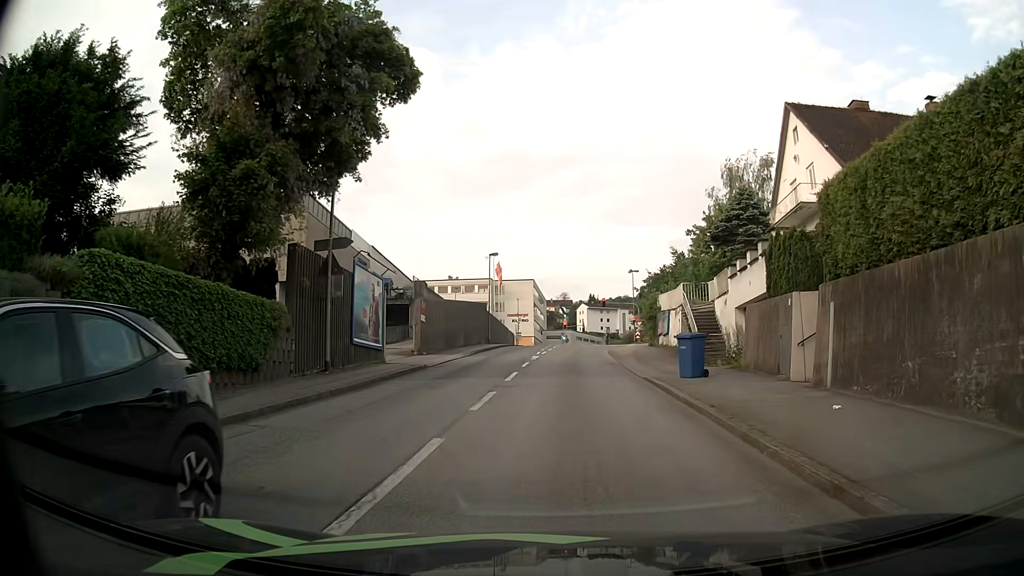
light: Day
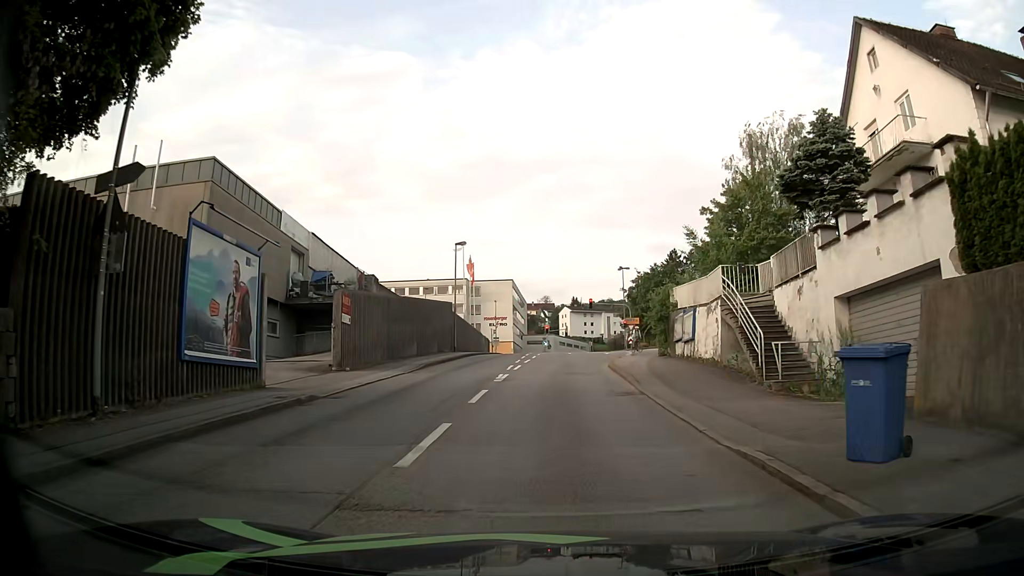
(+0.1, +10.6) m; +1°
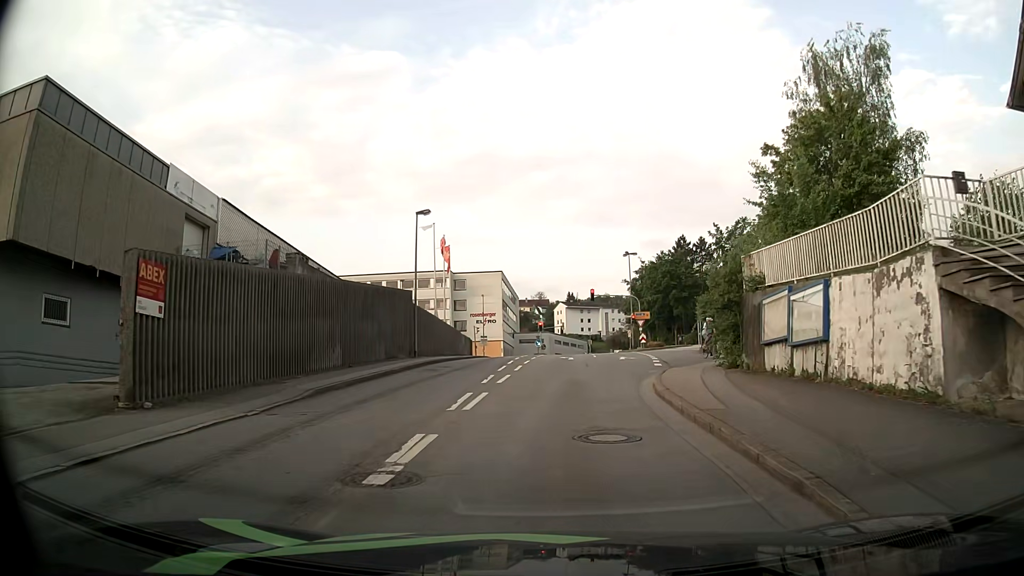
(+0.1, +12.7) m; +1°
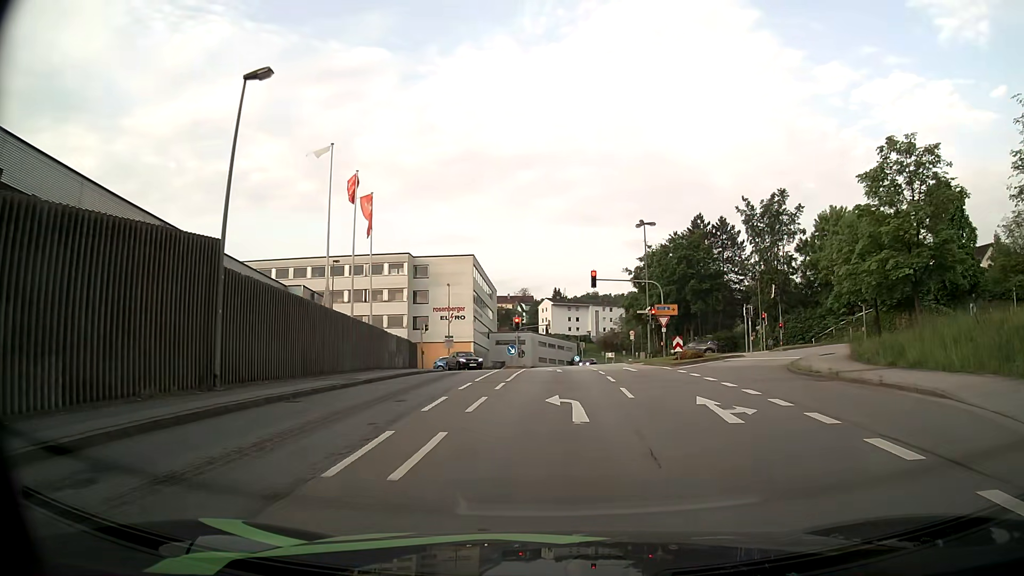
(+0.2, +20.9) m; +1°
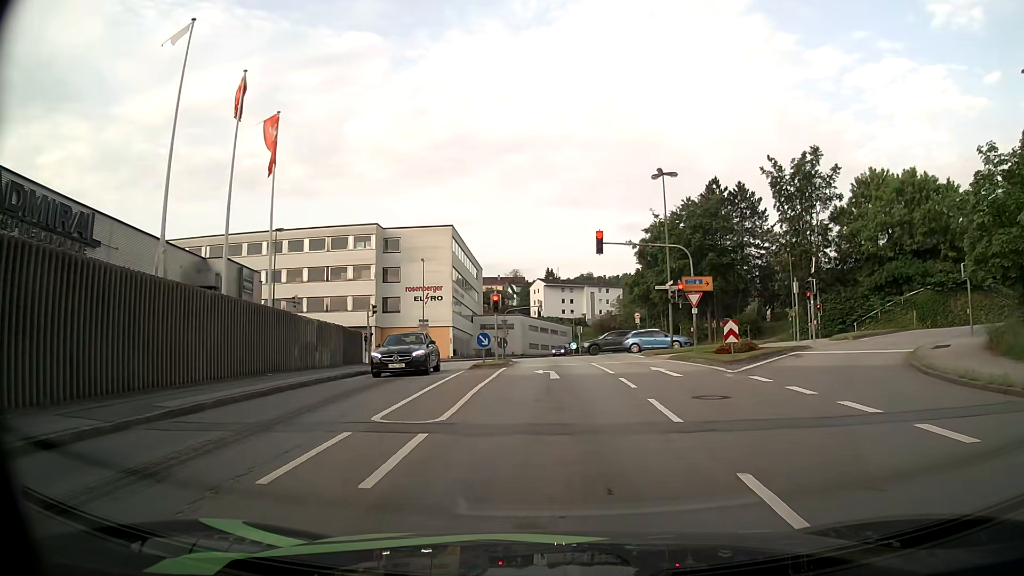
(+0.1, +11.7) m; +1°
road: tertiary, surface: asphalt
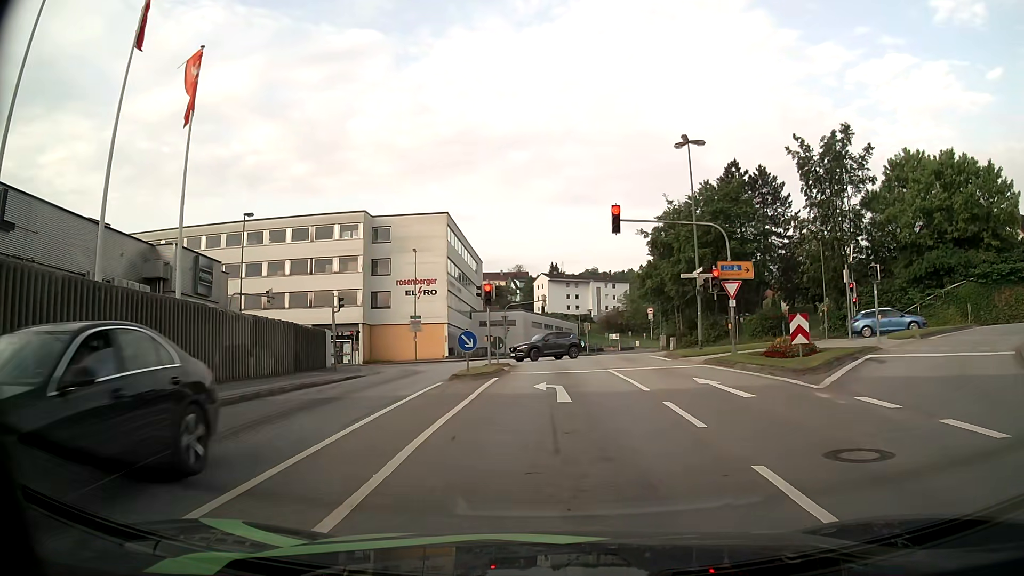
(0.0, +6.1) m; 0°
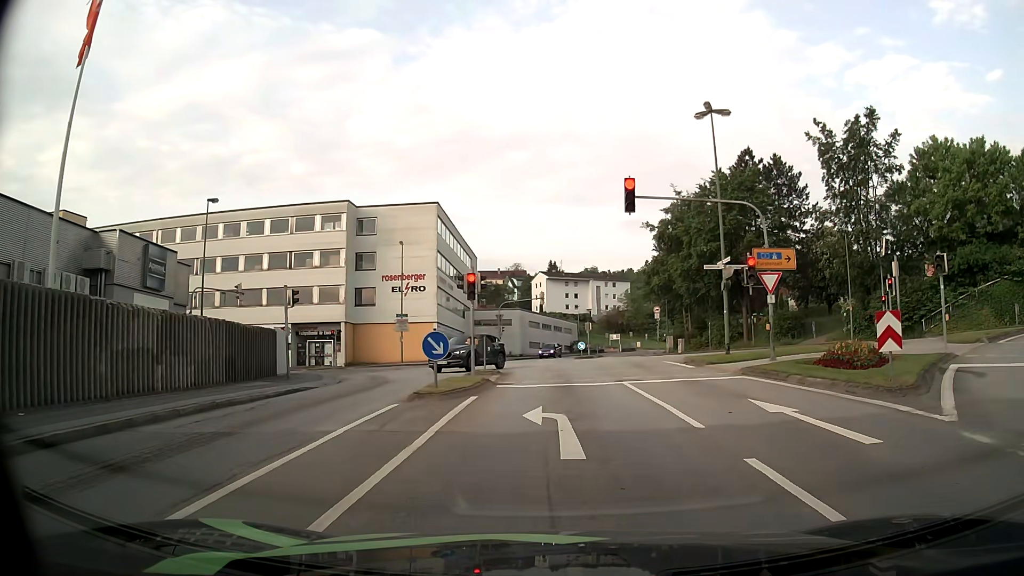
(-0.1, +5.0) m; 0°
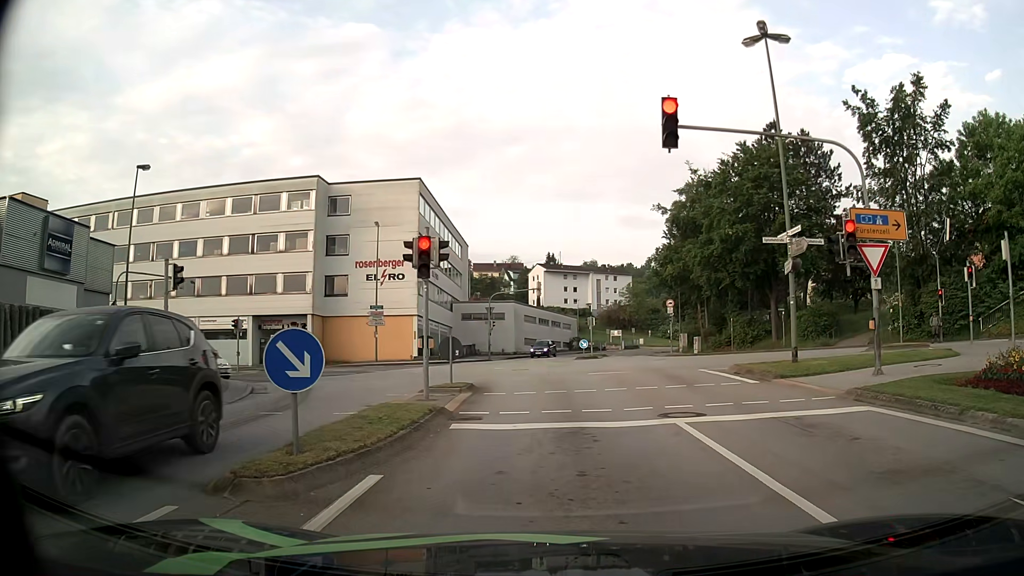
(-0.1, +7.6) m; 0°
(0, +10) (-1, +20) (-1, +30) (-5, +39) (-13, +44) (-23, +45) (-33, +45) (-43, +45) (-53, +45) (-63, +45) m
